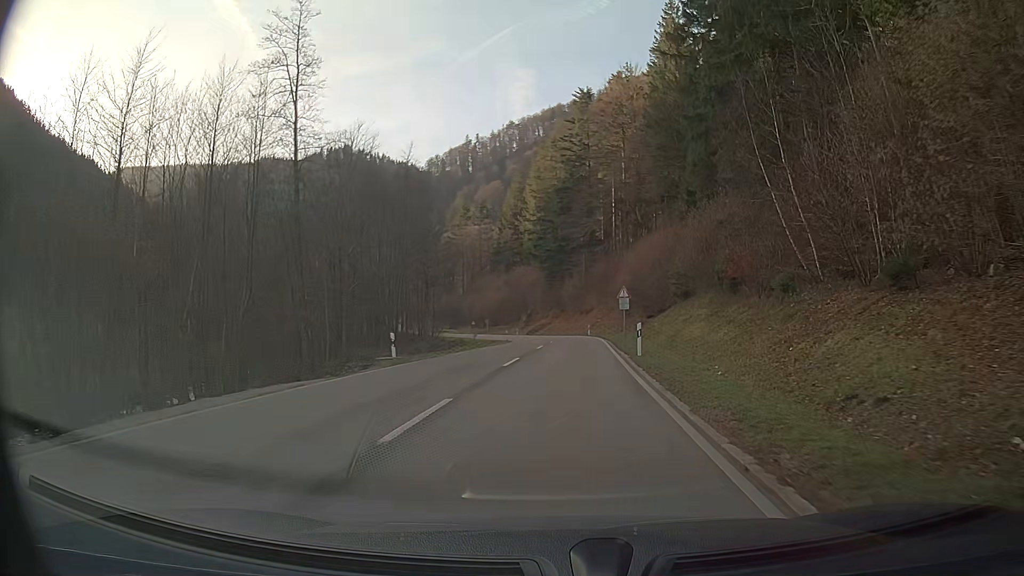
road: secondary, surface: asphalt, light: Day
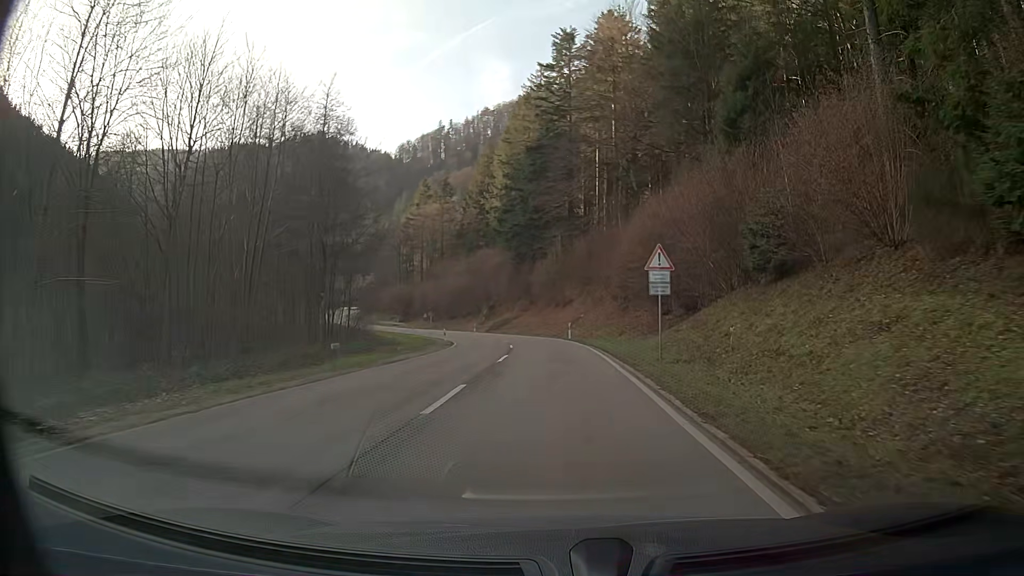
(+0.5, +22.7) m; +2°
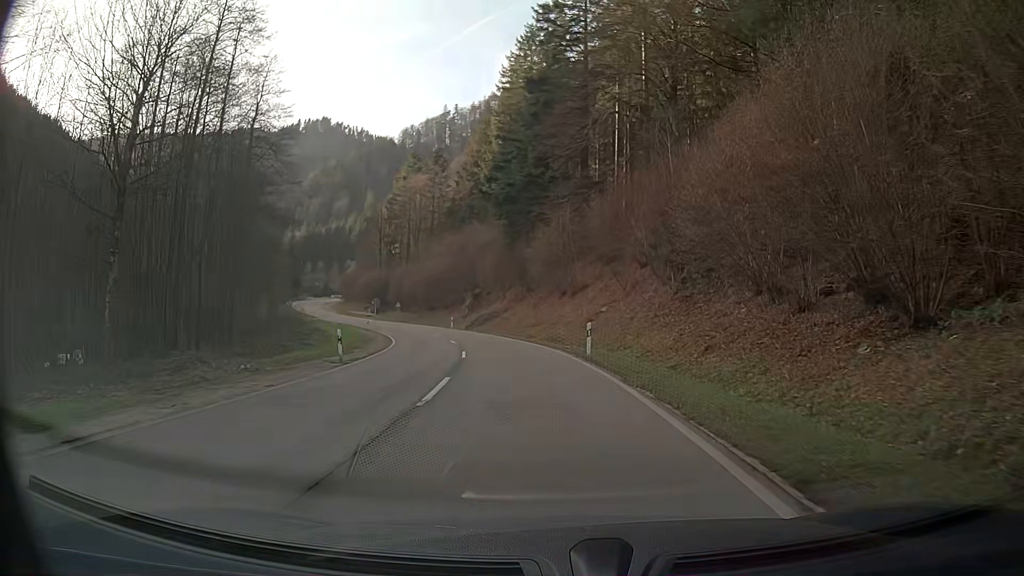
(0.0, +22.3) m; -1°
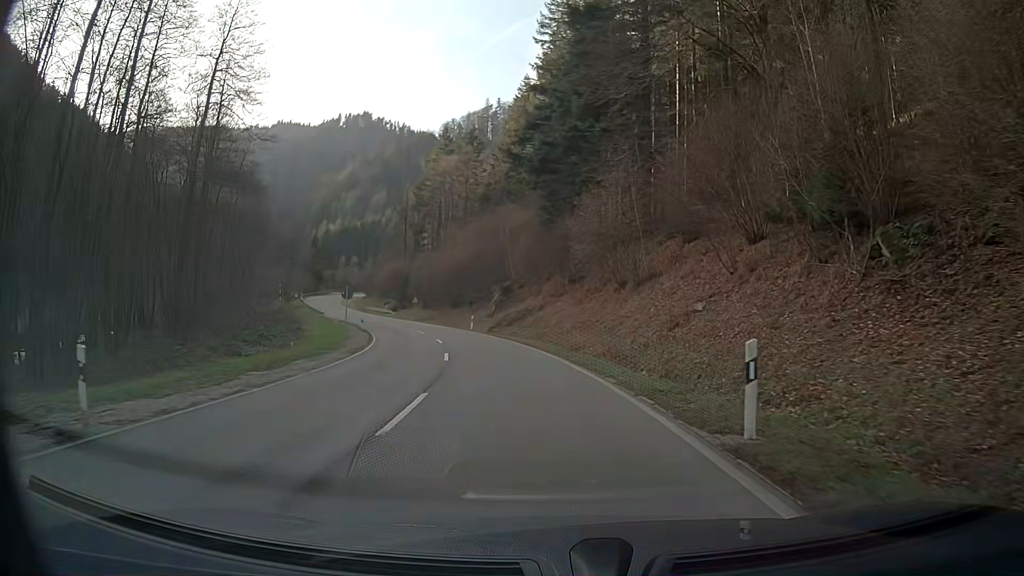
(-0.5, +14.7) m; -4°
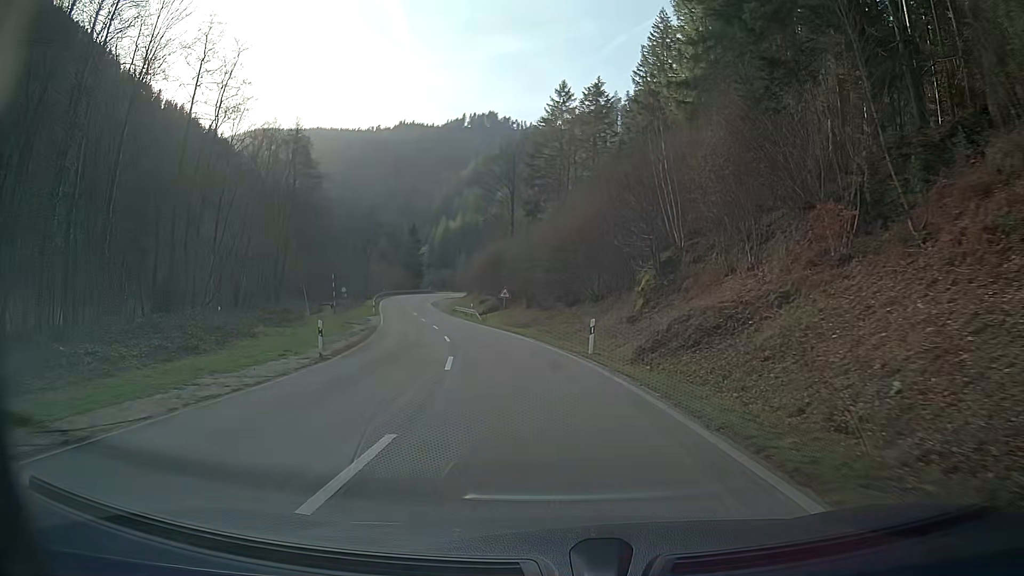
(-2.9, +29.5) m; -12°
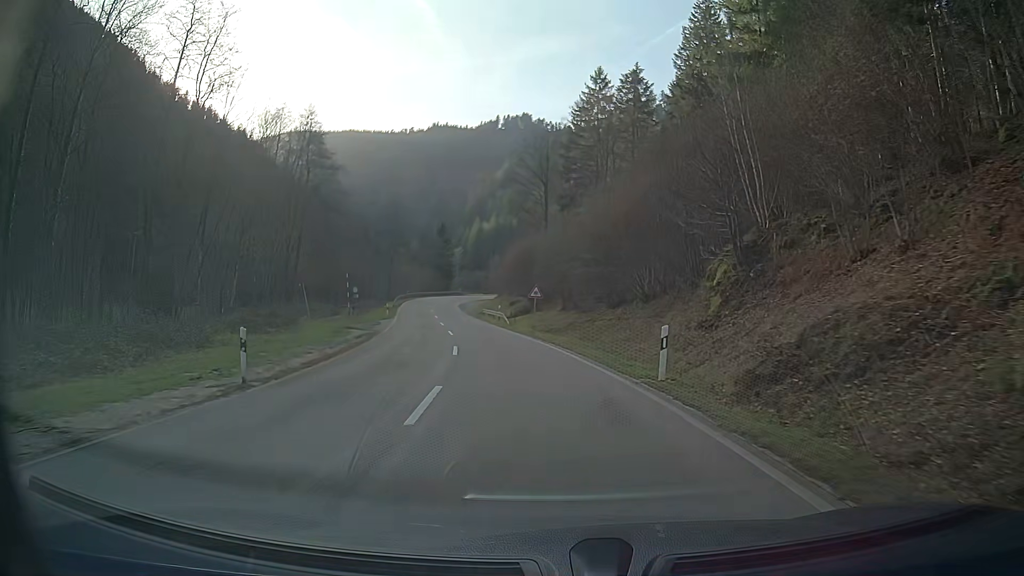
(-0.2, +7.5) m; -3°
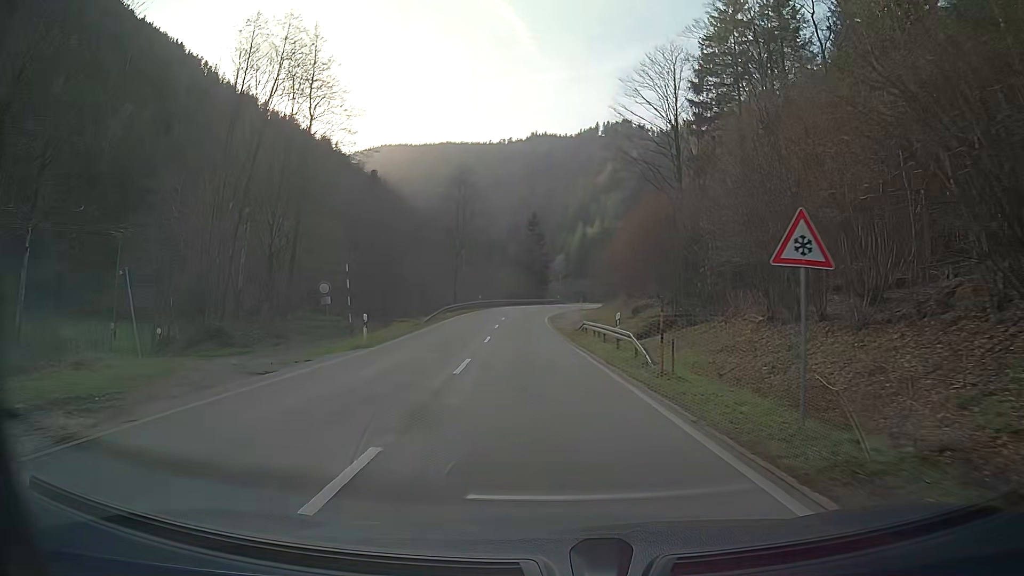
(-2.3, +29.6) m; -8°
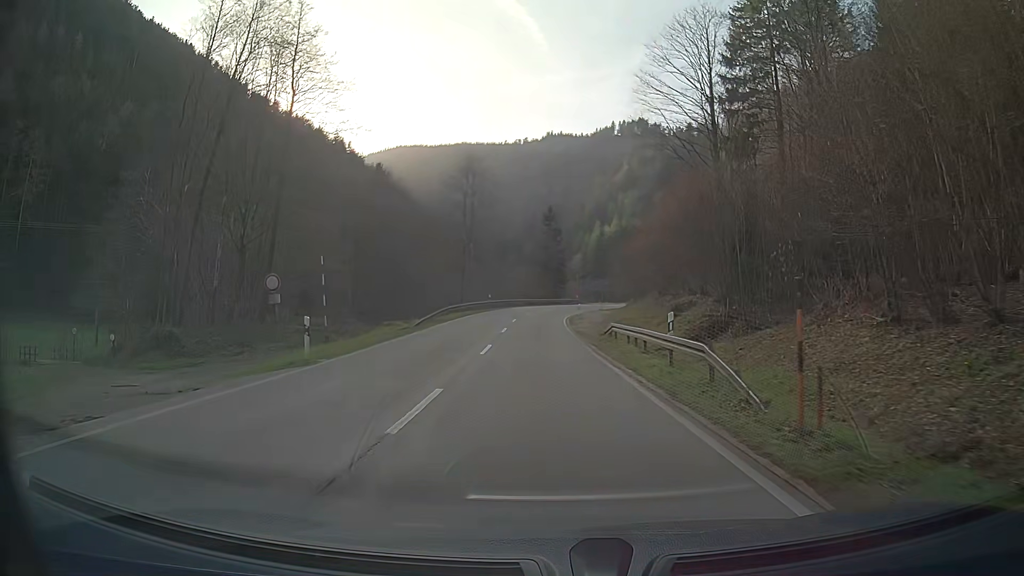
(-0.1, +7.4) m; -1°
